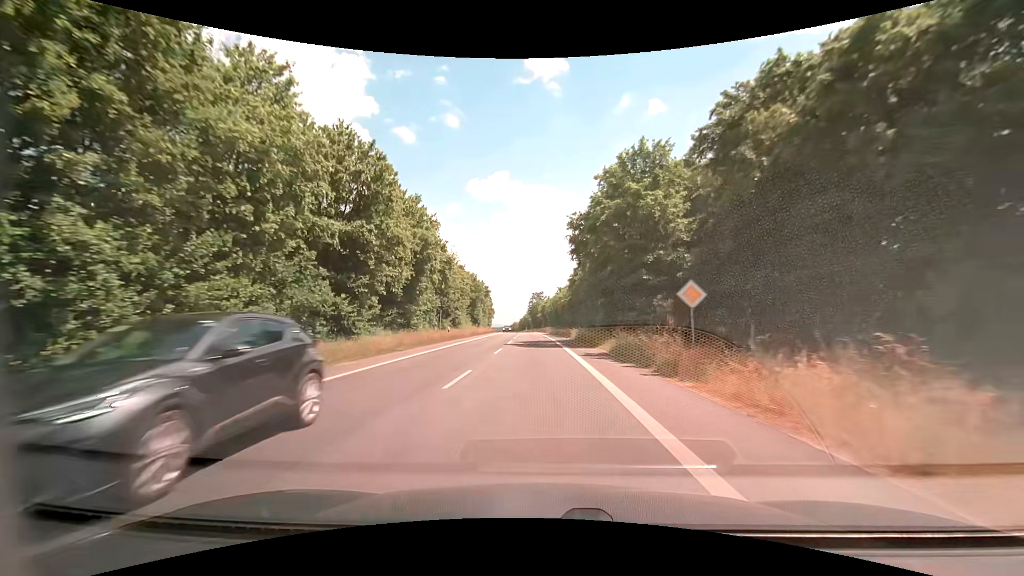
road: secondary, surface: asphalt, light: Day
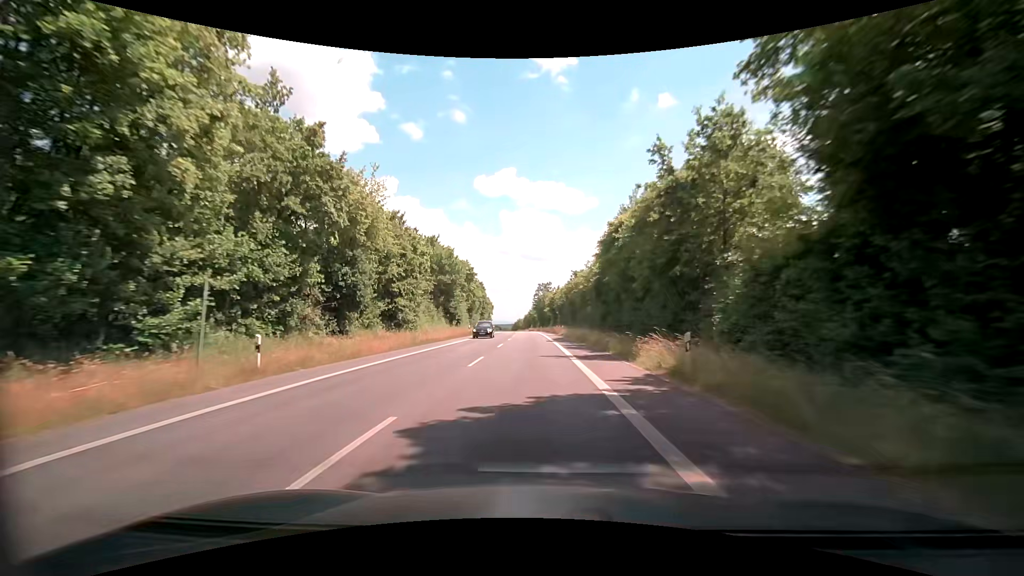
(-0.3, +31.2) m; -1°
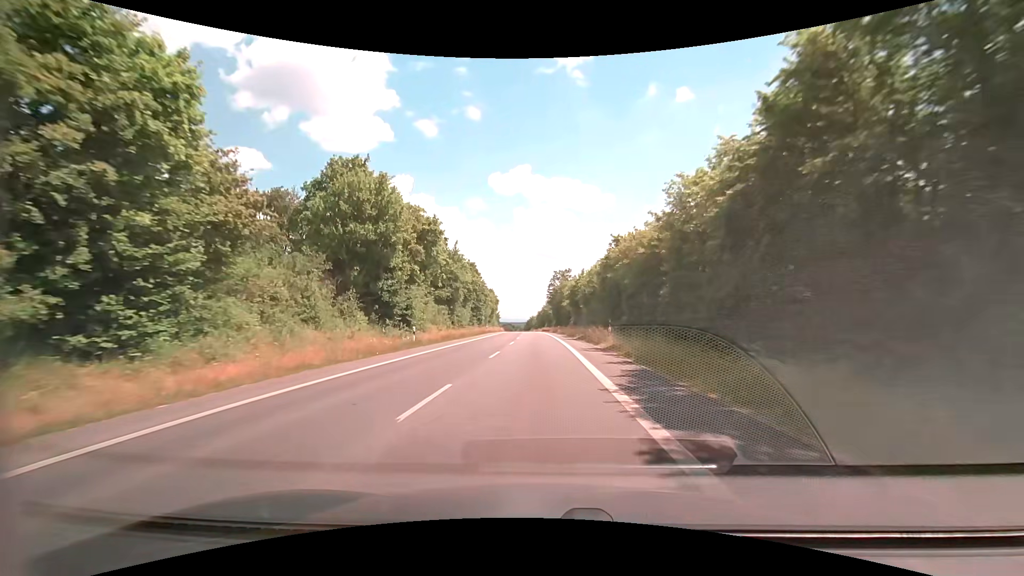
(-0.5, +32.6) m; -2°
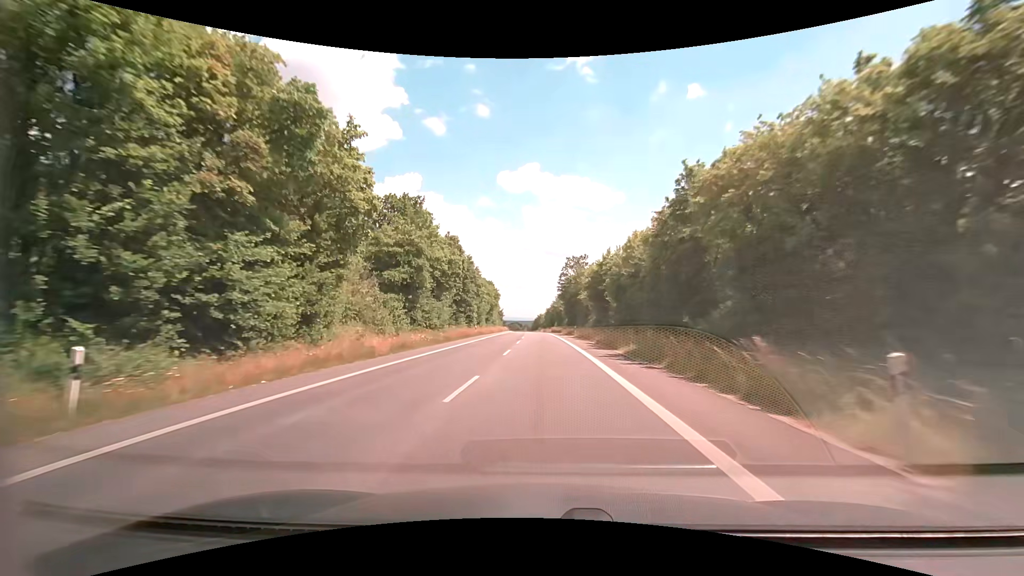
(-0.2, +22.5) m; -1°
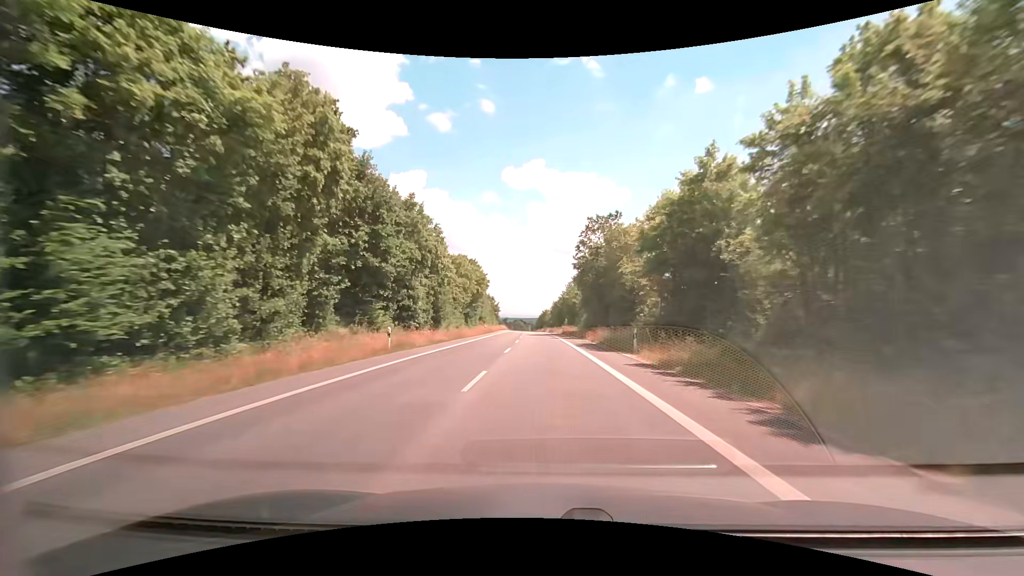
(-0.1, +35.0) m; -1°
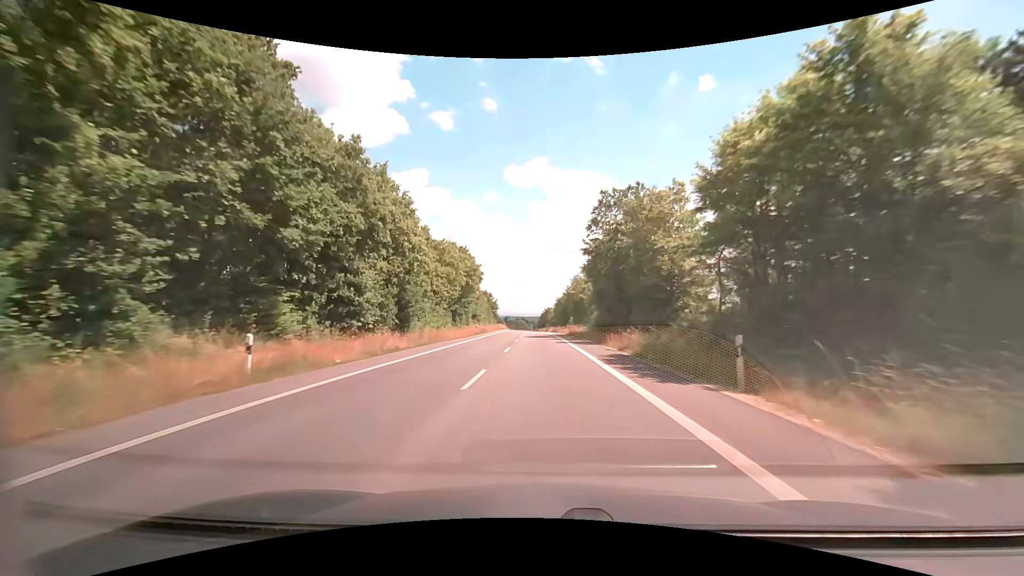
(0.0, +11.8) m; 0°
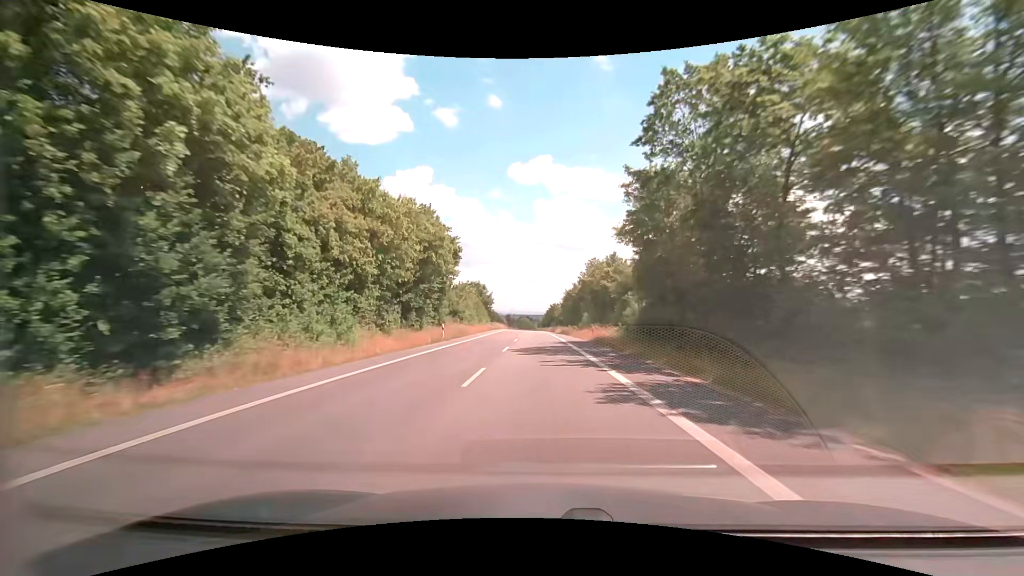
(-0.1, +23.5) m; -1°
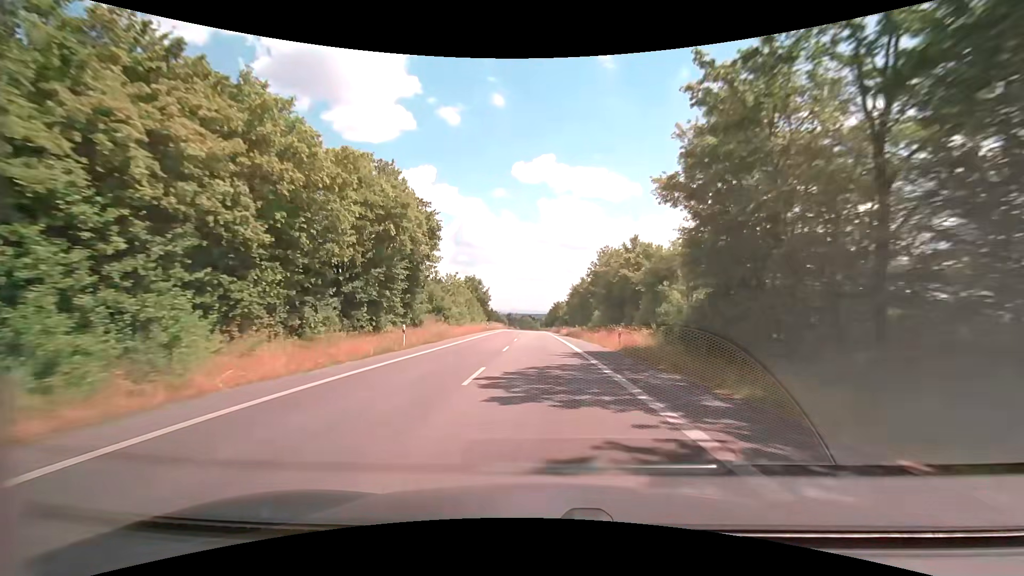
(0.0, +11.7) m; 0°
(0, +10) (0, +20) (0, +30) (0, +40) (0, +50) (0, +60) (0, +70) (-1, +80) (-1, +90) (-1, +100) m
